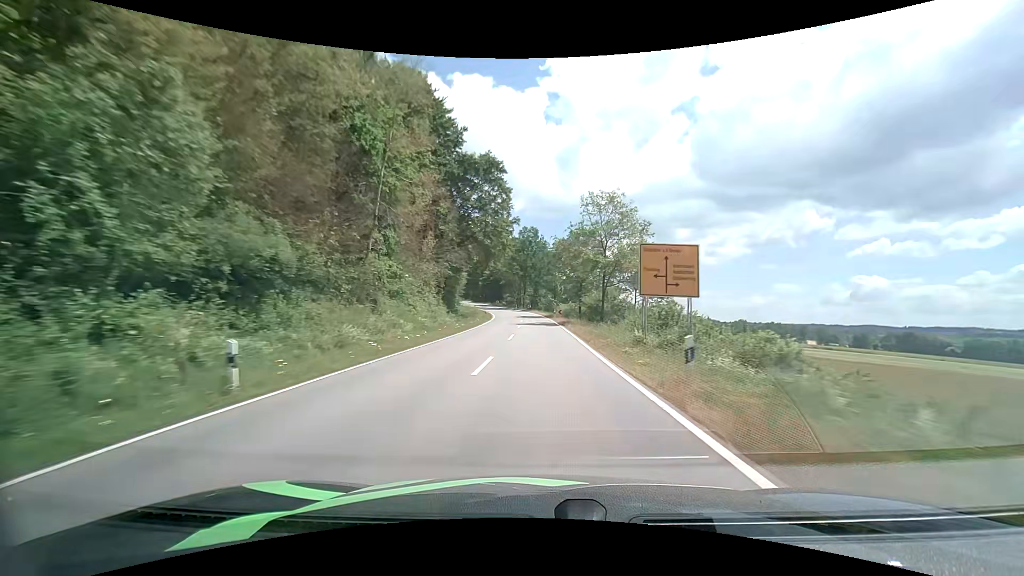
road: tertiary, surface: asphalt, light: Day
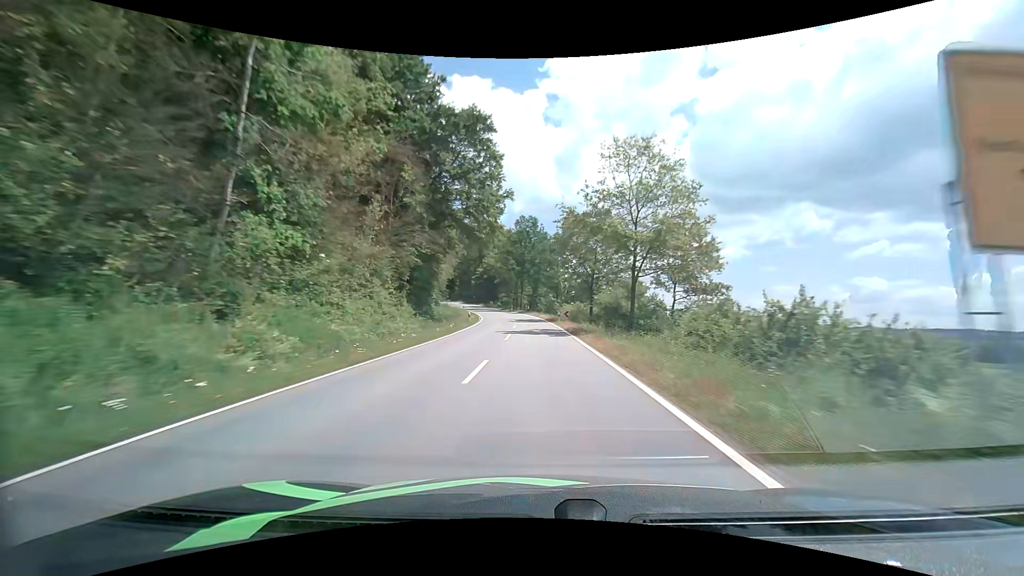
(+0.1, +13.5) m; +1°
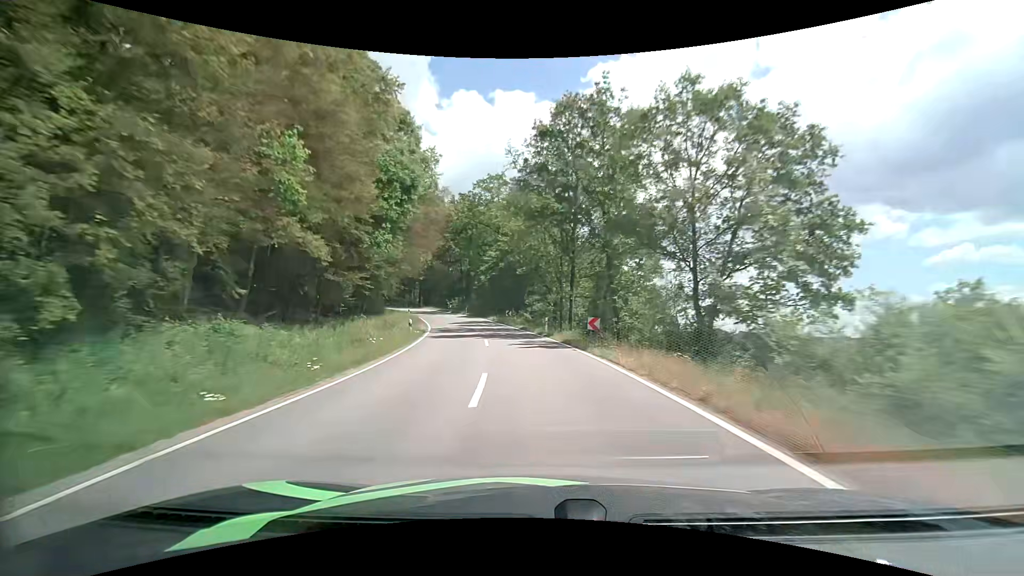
(-1.6, +51.6) m; -5°
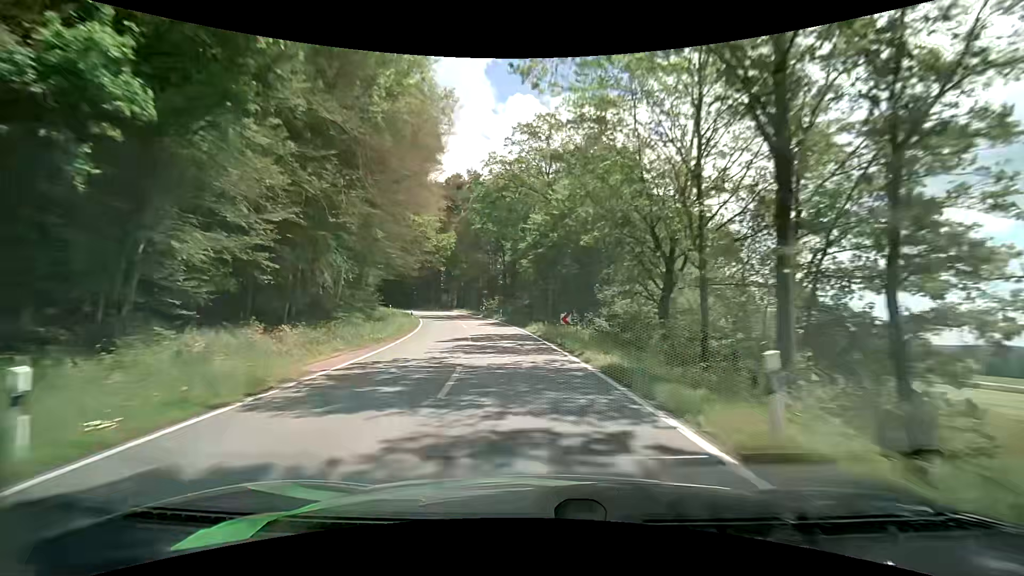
(-1.4, +24.0) m; -6°
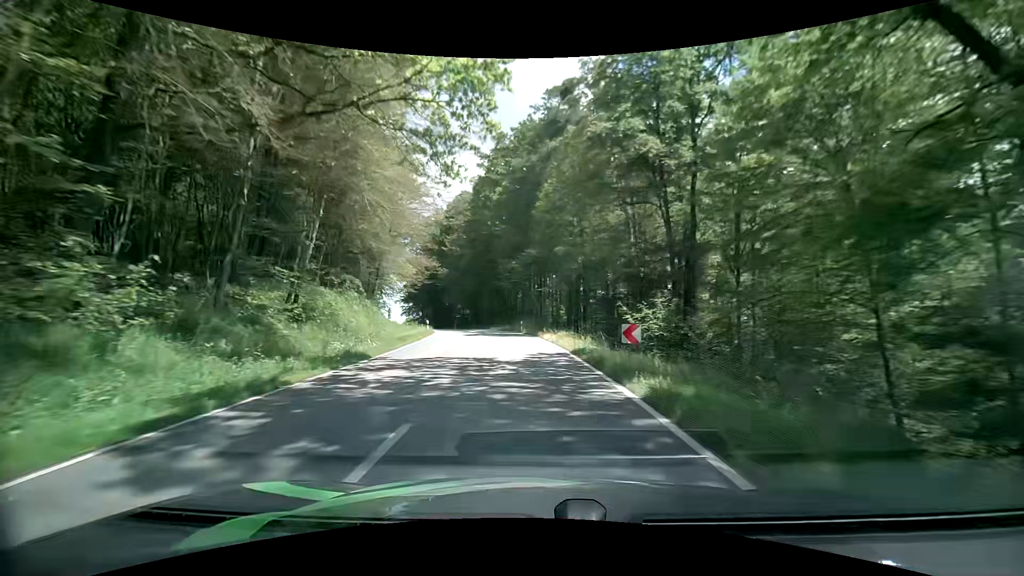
(-5.7, +43.1) m; -15°
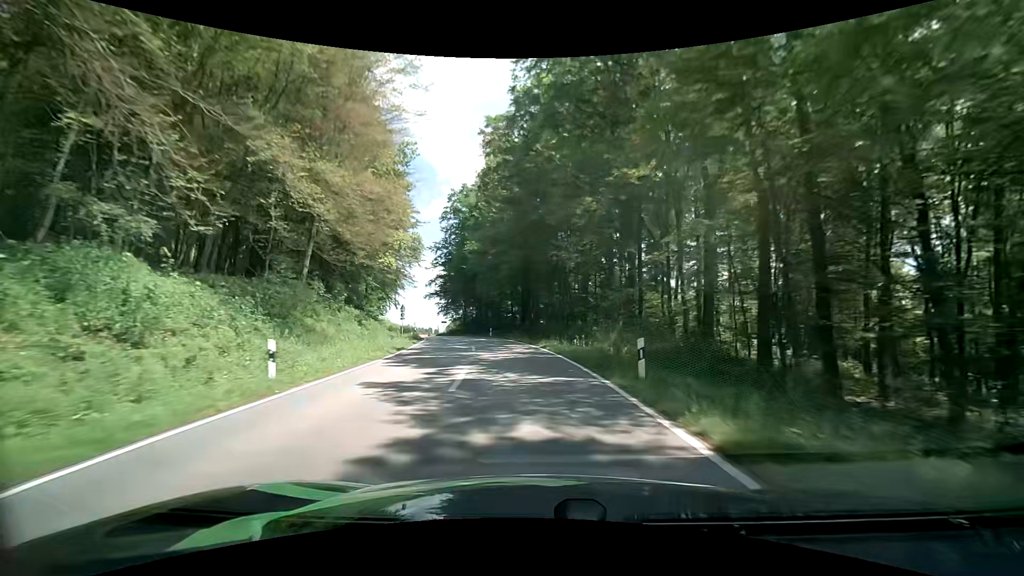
(-2.2, +30.8) m; -8°
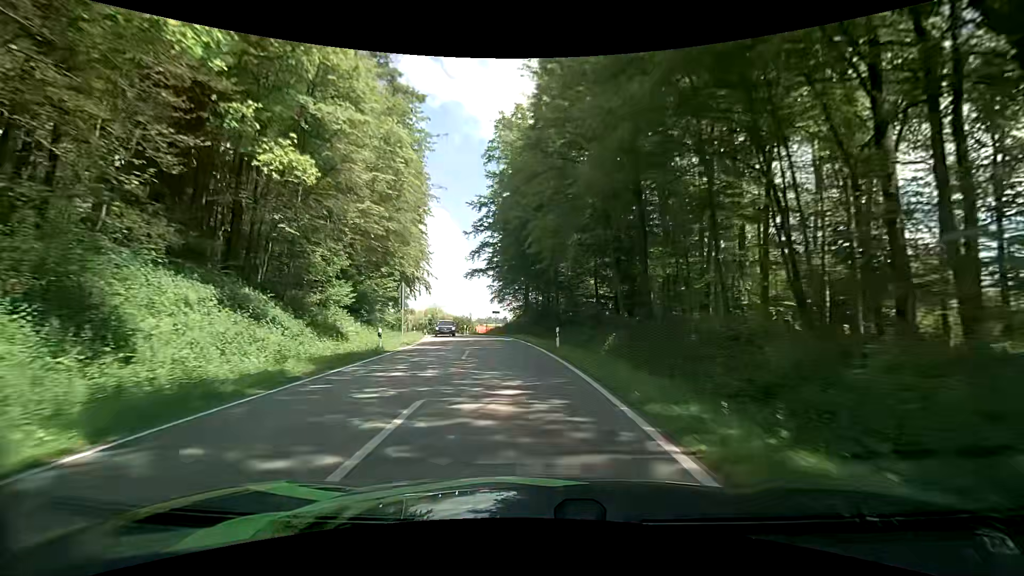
(-2.1, +30.5) m; -9°
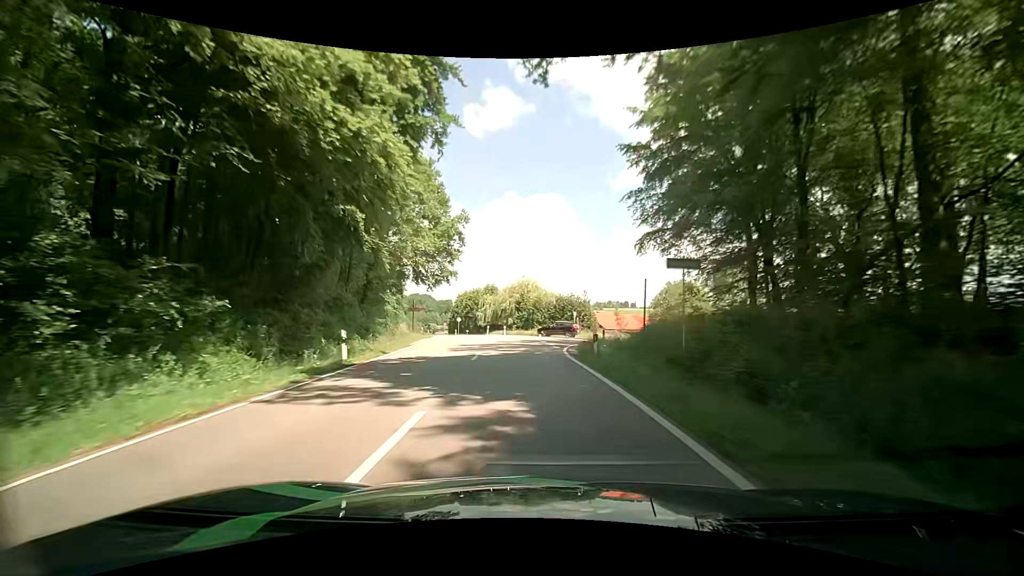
(-5.6, +50.5) m; -12°
(0, +10) (-1, +20) (-2, +30) (-3, +40) (-5, +50) (-8, +59) (-11, +69) (-14, +78) (-18, +88) (-21, +97) m
